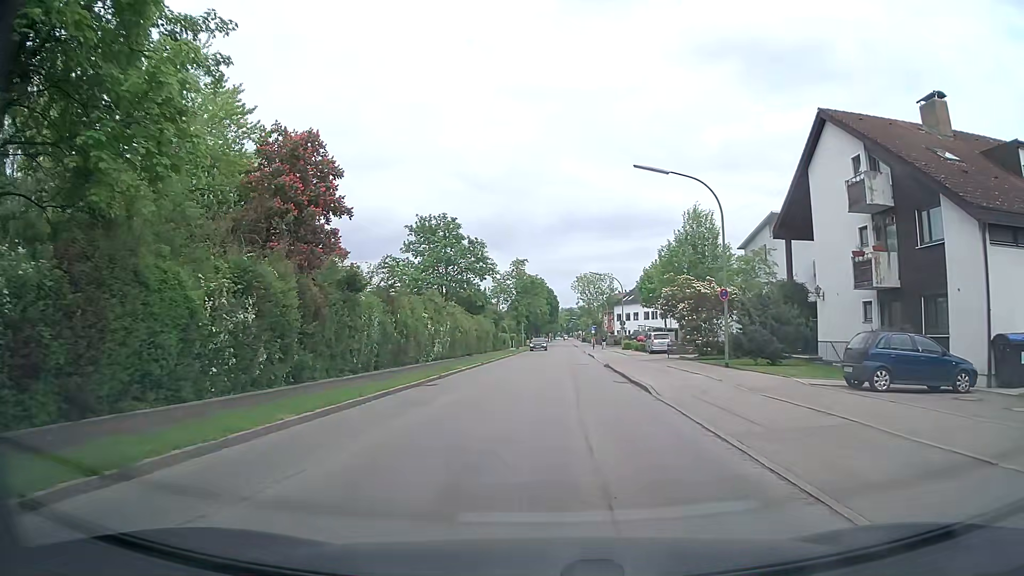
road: tertiary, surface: asphalt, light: Day
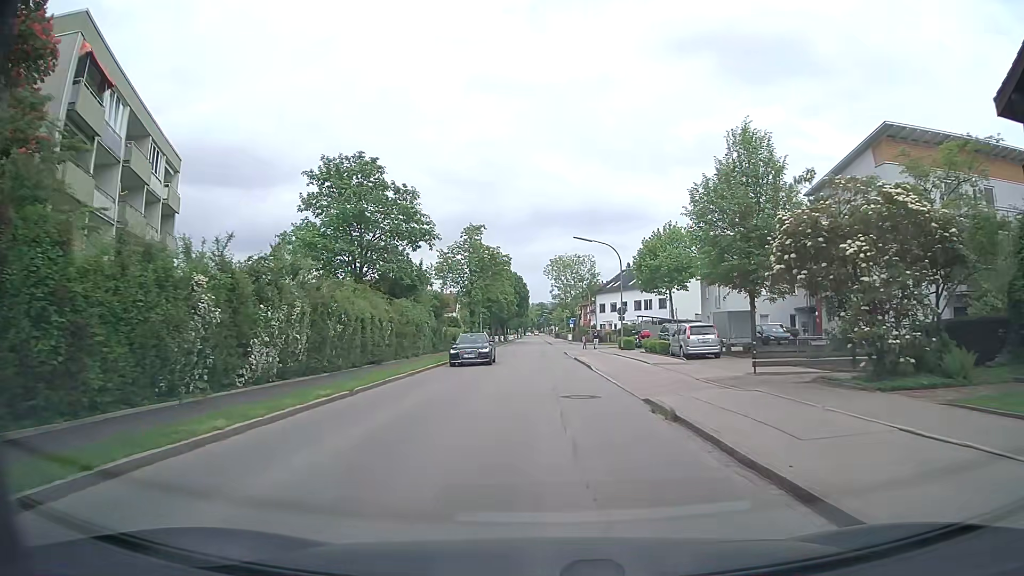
(+0.3, +21.1) m; +2°
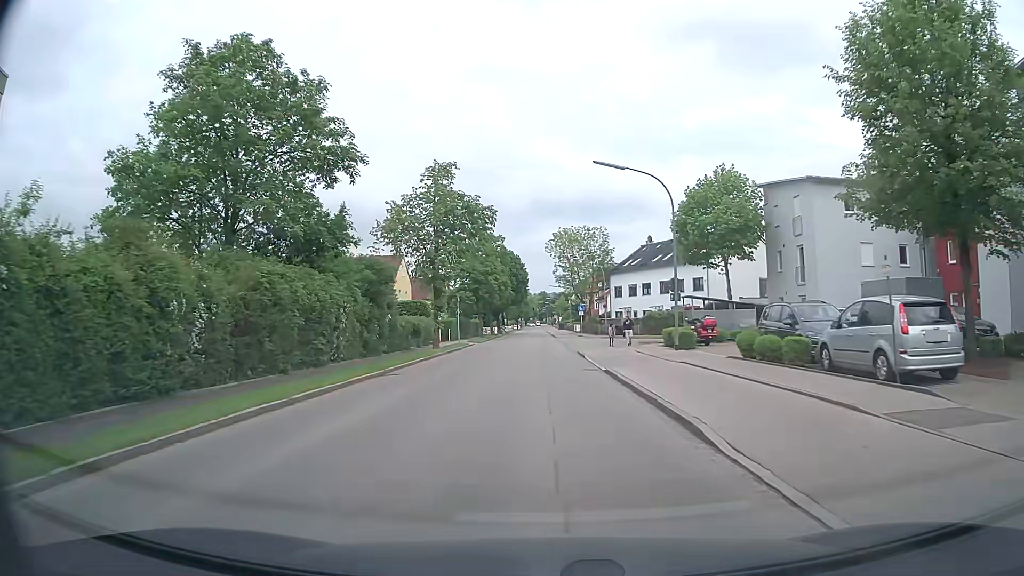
(+0.2, +18.1) m; 0°
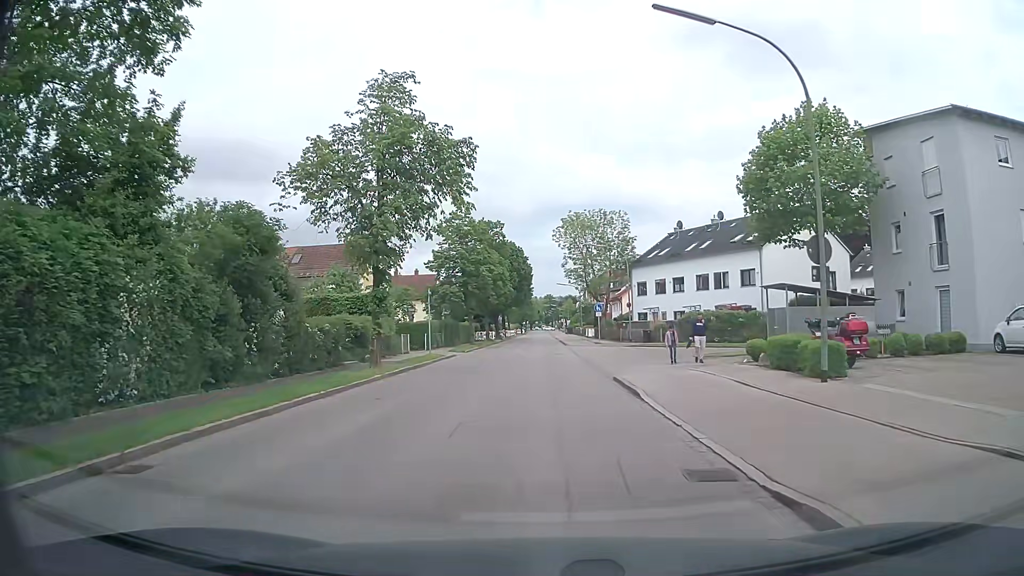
(0.0, +13.8) m; 0°
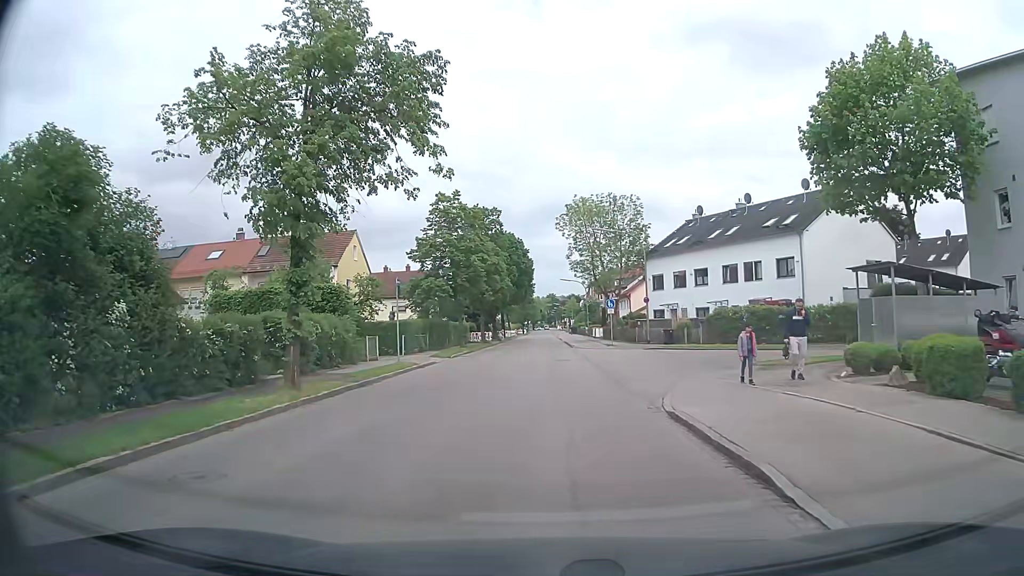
(-0.1, +7.5) m; 0°
(0, +10) (0, +20) (0, +30) (0, +40) (0, +50) (-1, +60) (-1, +70) (-1, +80) (-1, +90) (-1, +100) m
